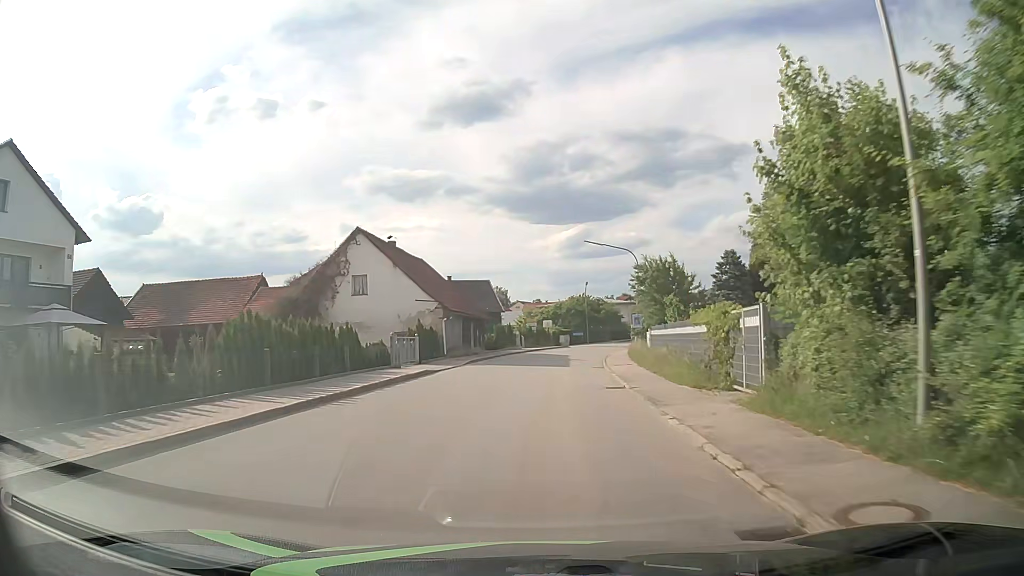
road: tertiary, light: Day
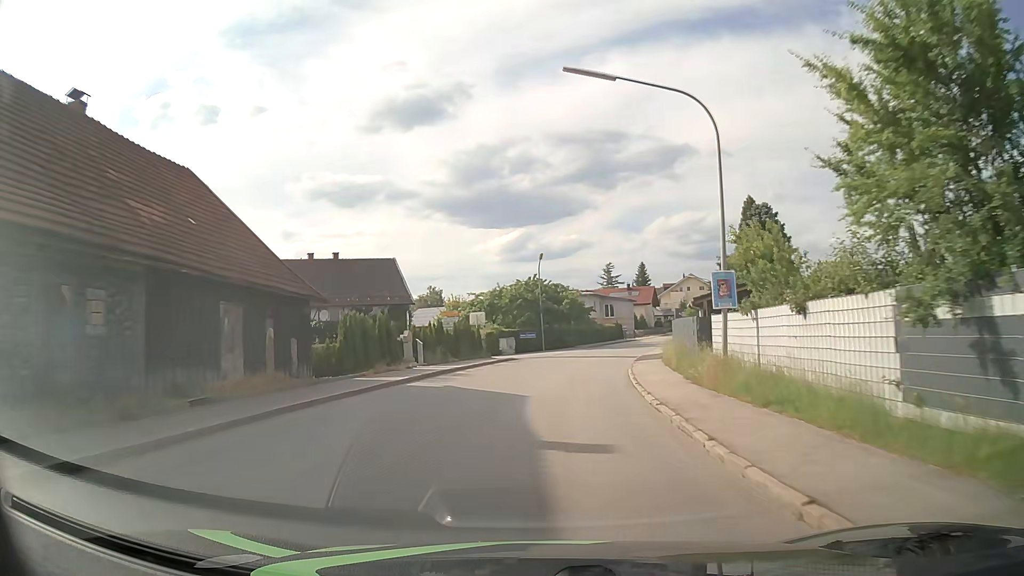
(+0.9, +30.5) m; +5°
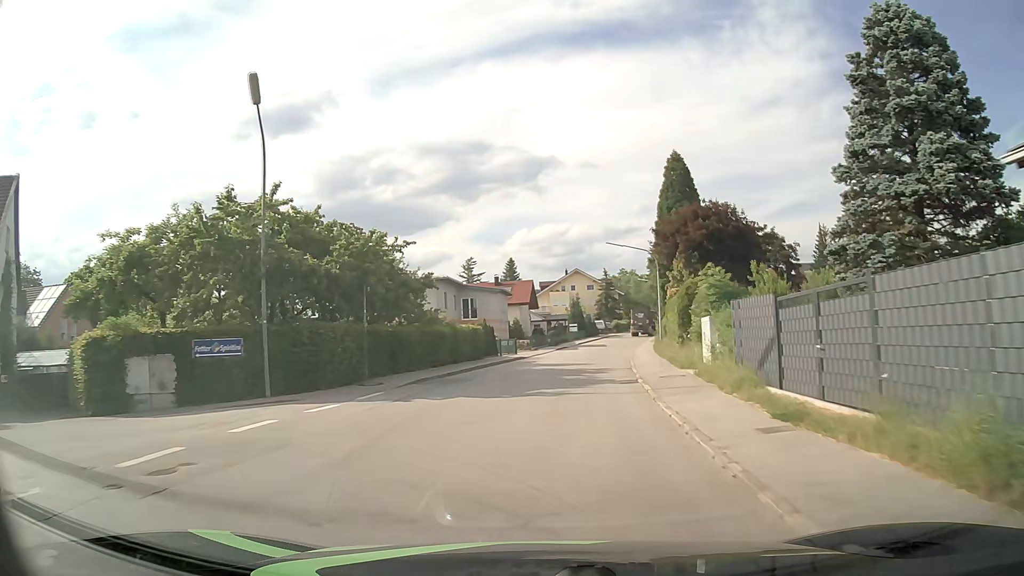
(+3.7, +37.9) m; +11°
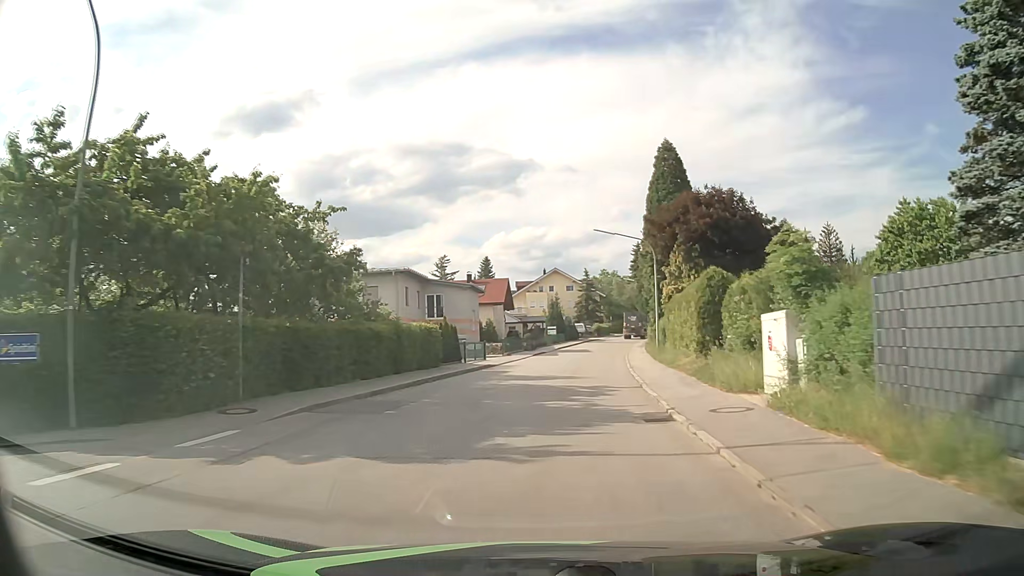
(+0.1, +7.7) m; +2°
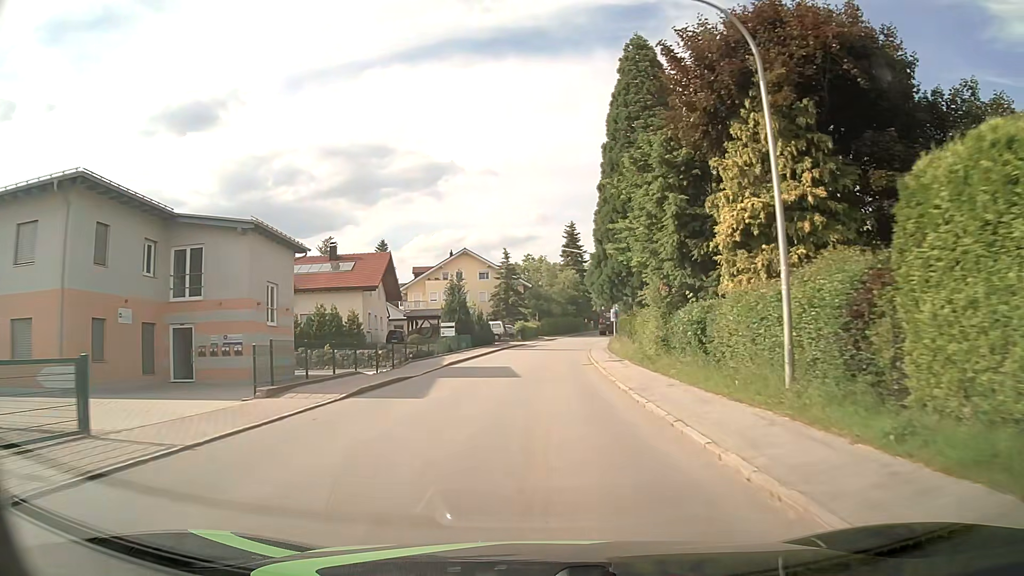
(+2.1, +30.6) m; +7°
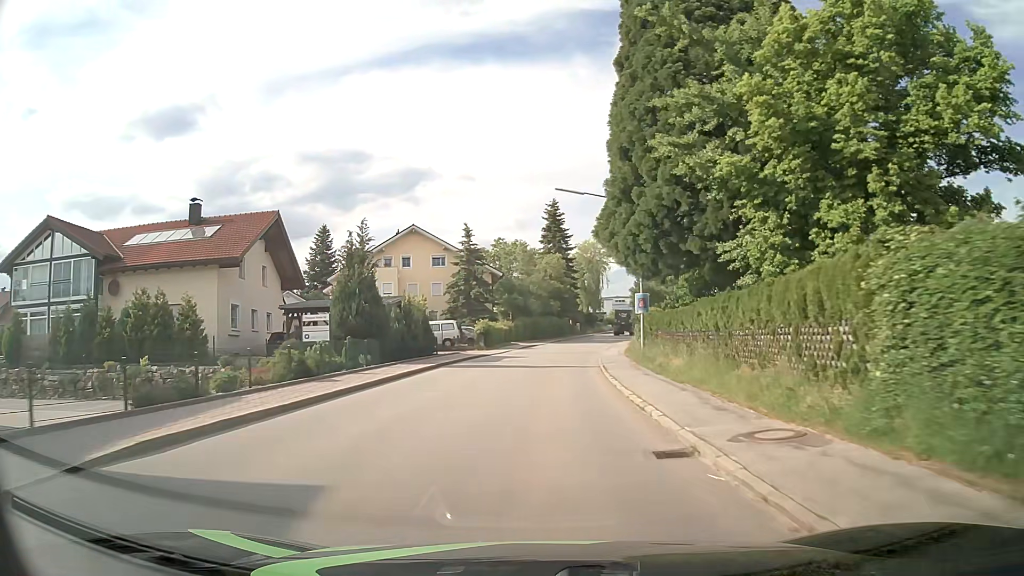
(+0.4, +23.1) m; +2°
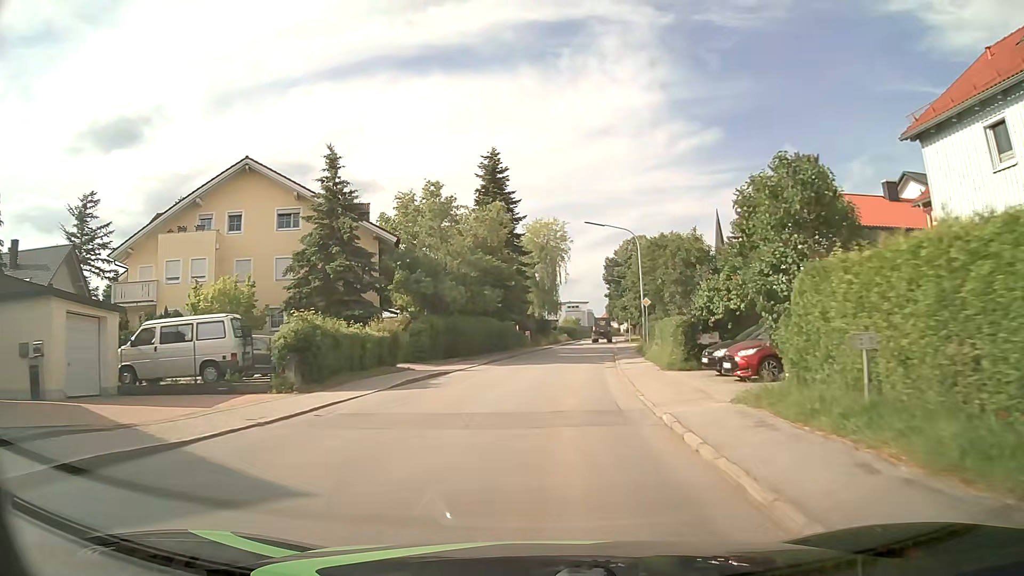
(+1.1, +30.6) m; +5°
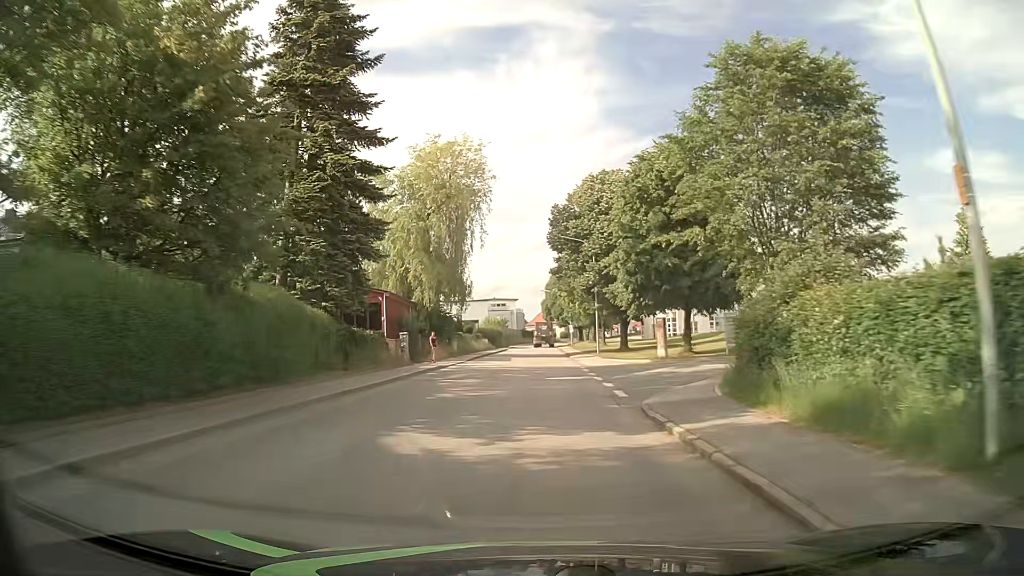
(+2.5, +37.3) m; +7°
